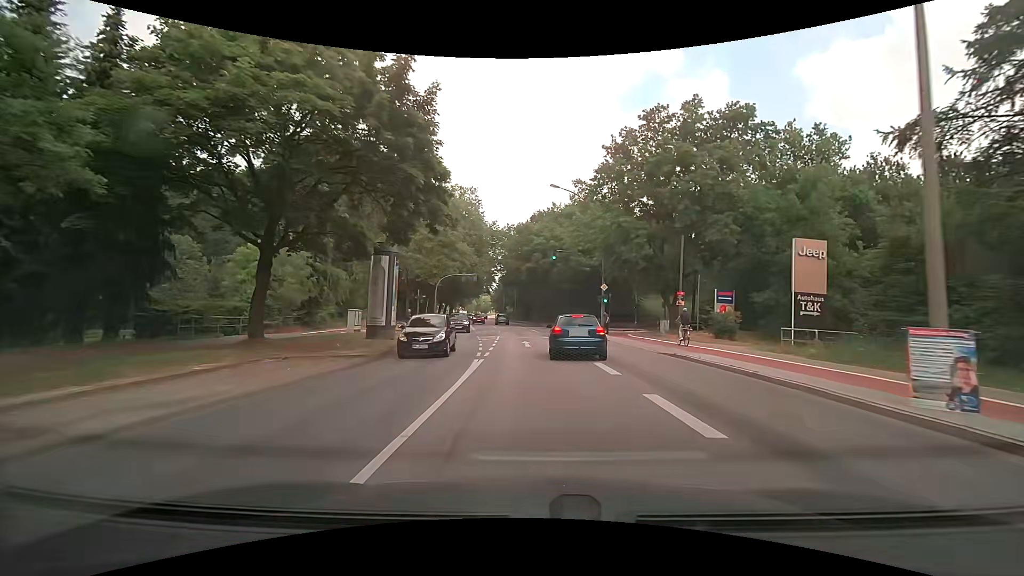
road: secondary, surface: asphalt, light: Day
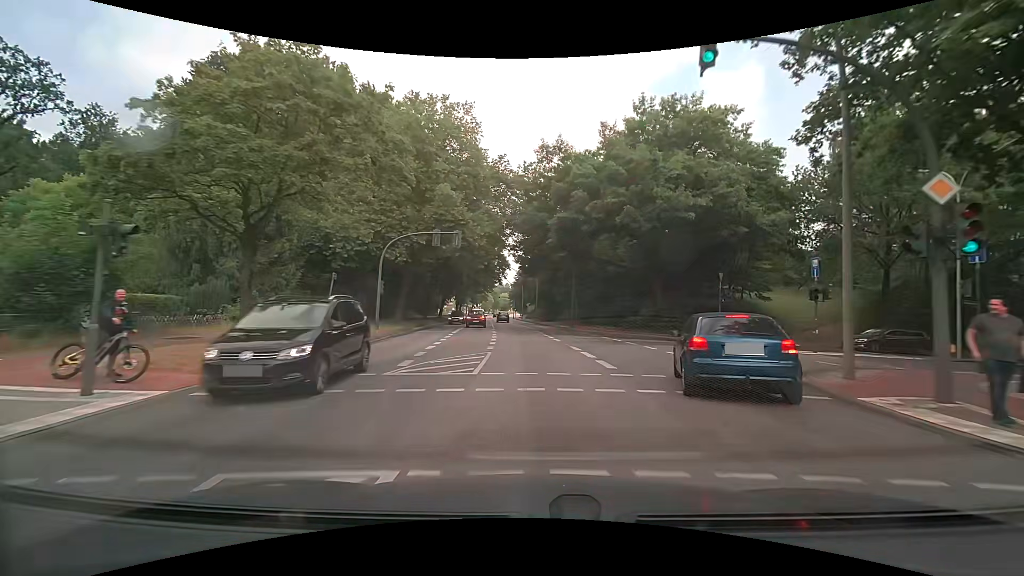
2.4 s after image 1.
(-1.0, +29.9) m; -3°
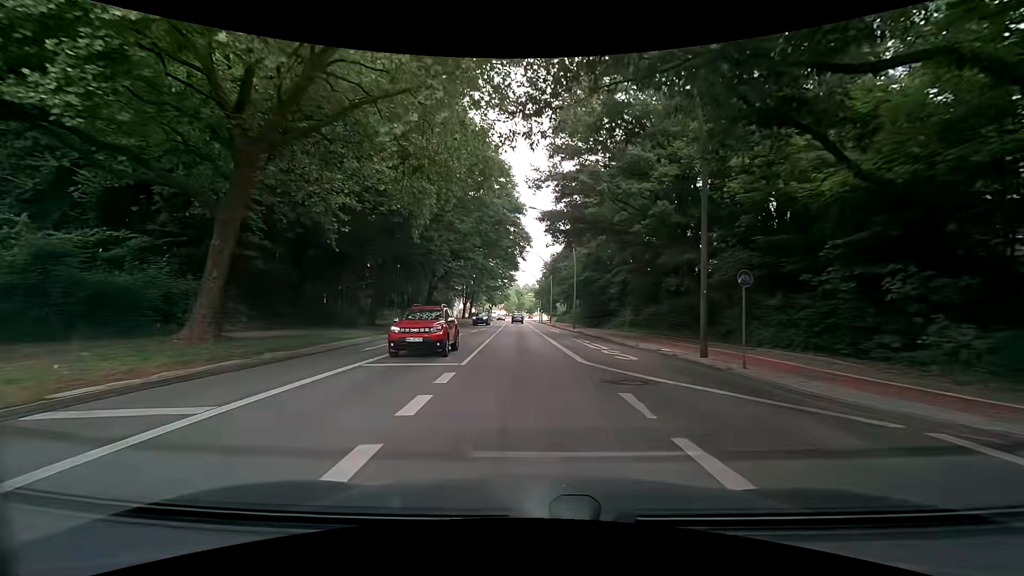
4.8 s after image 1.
(-0.7, +30.2) m; -3°
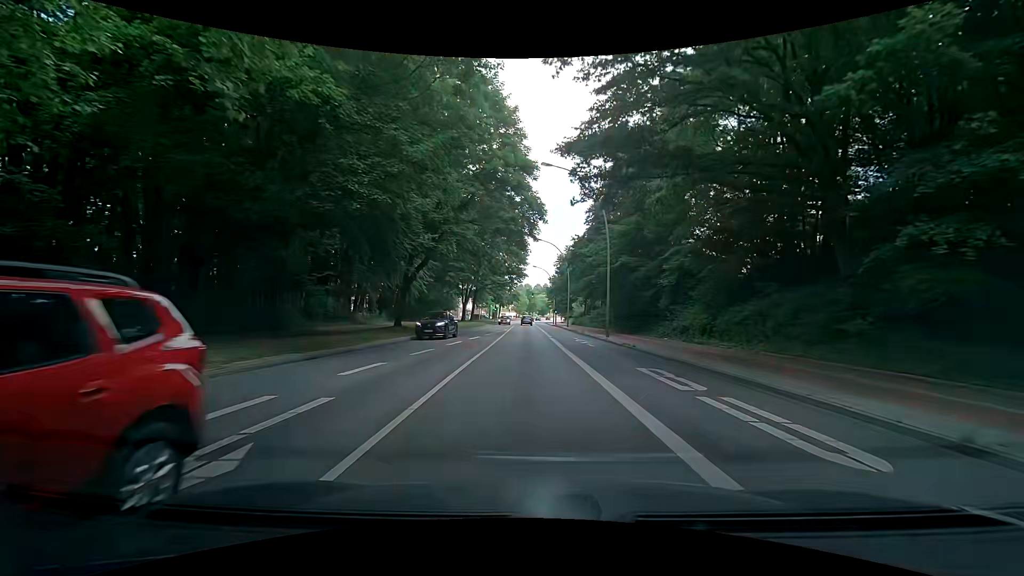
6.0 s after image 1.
(-0.2, +15.2) m; -1°
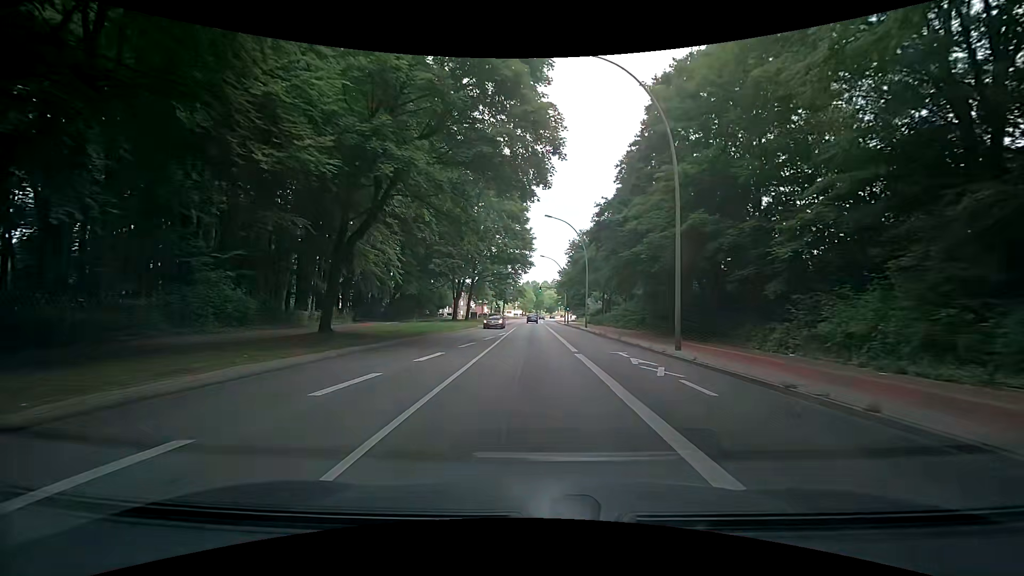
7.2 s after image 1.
(-0.3, +15.2) m; -2°
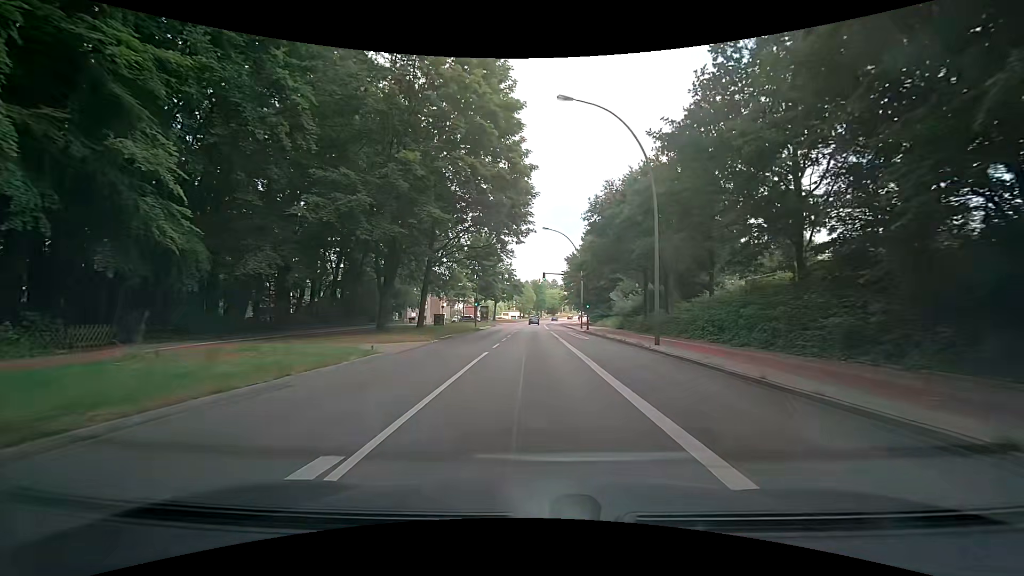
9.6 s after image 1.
(+0.7, +30.7) m; +1°
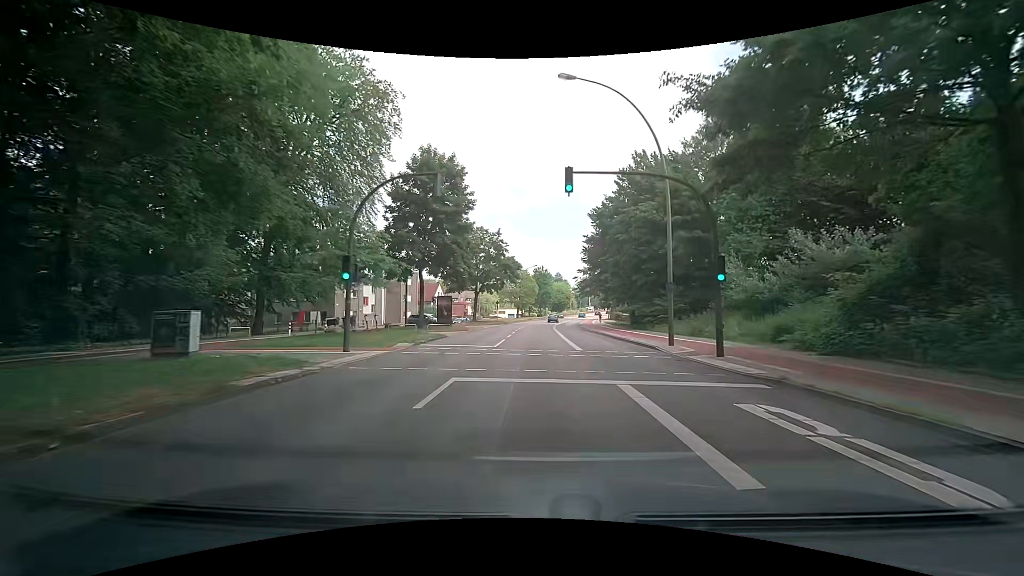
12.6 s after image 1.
(-0.1, +38.5) m; -1°
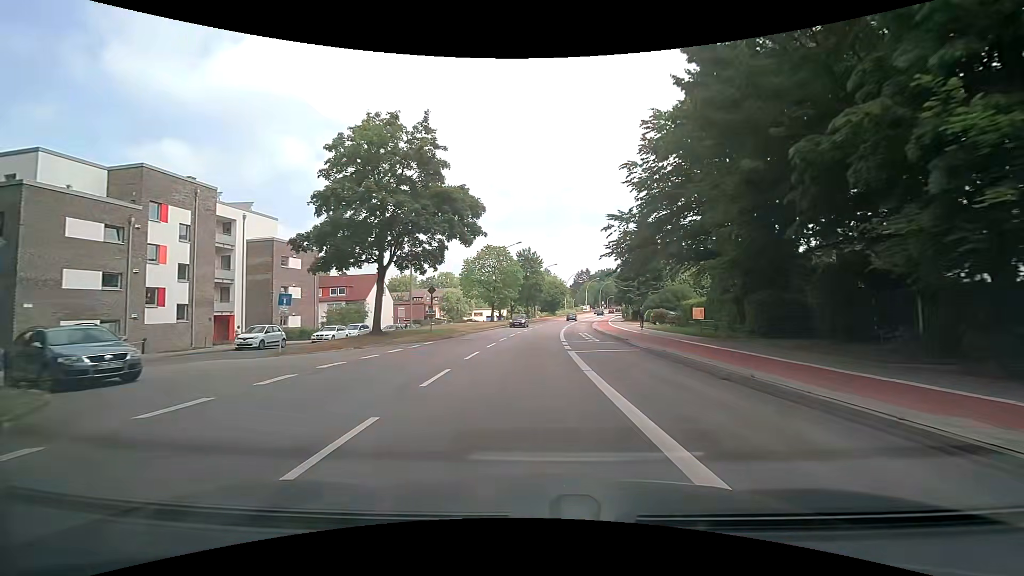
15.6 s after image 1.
(+0.5, +38.7) m; +2°
(0, +10) (0, +20) (0, +30) (0, +40) (+1, +50) (+2, +60) (+3, +70) (+4, +80) (+5, +90) (+7, +100) m
